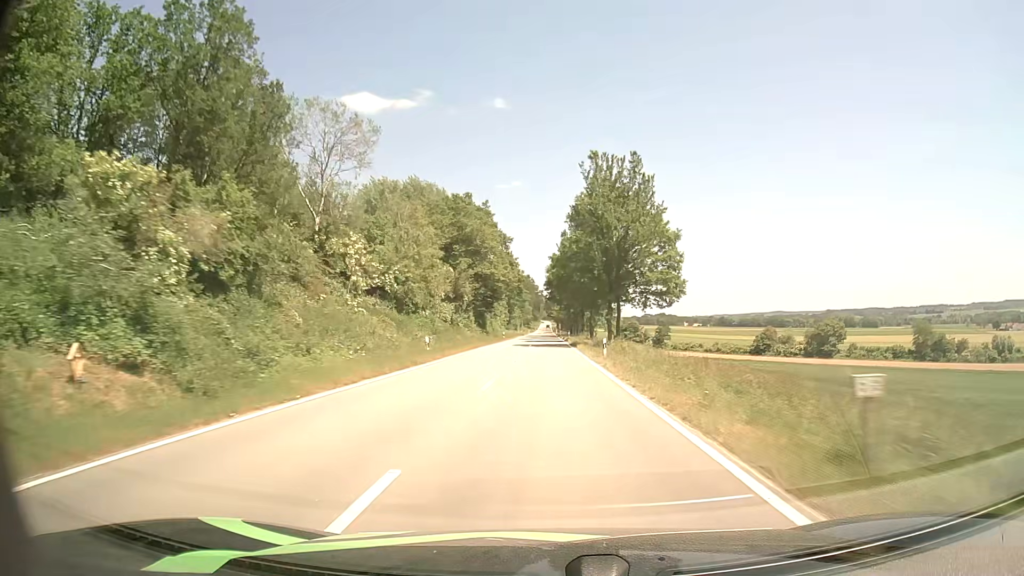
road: tertiary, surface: asphalt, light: Day
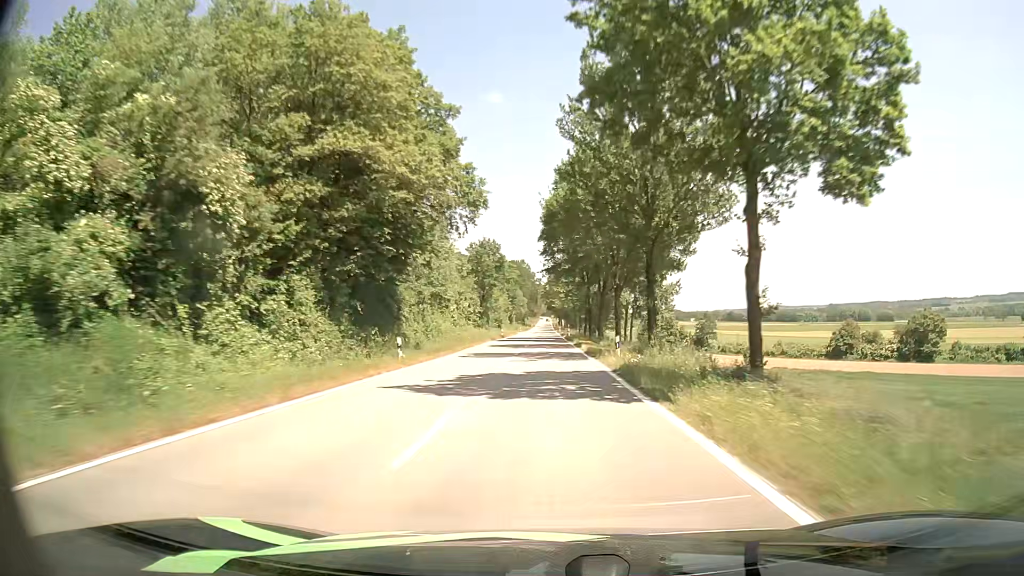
(-0.2, +57.7) m; 0°
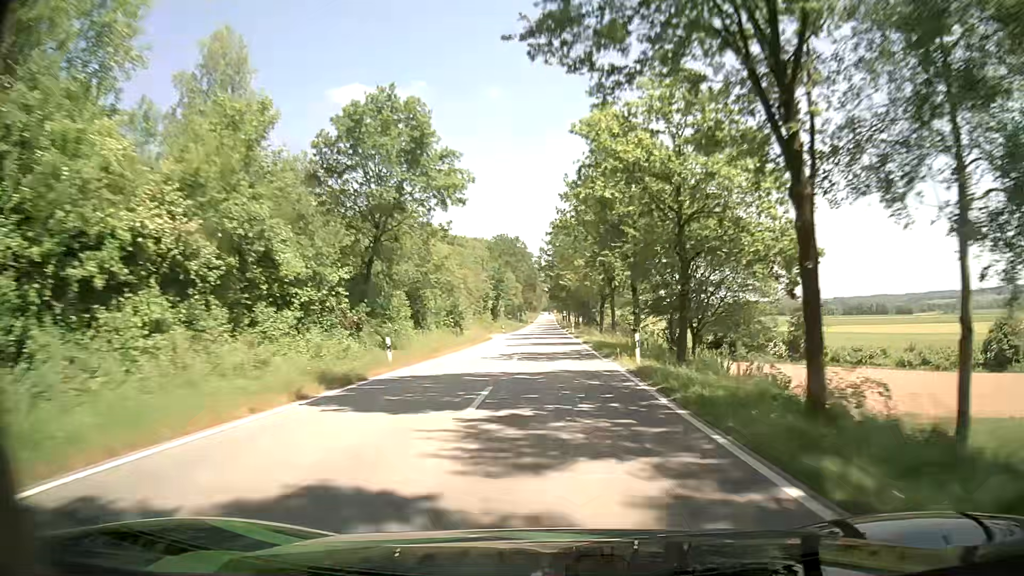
(-0.6, +58.8) m; 0°
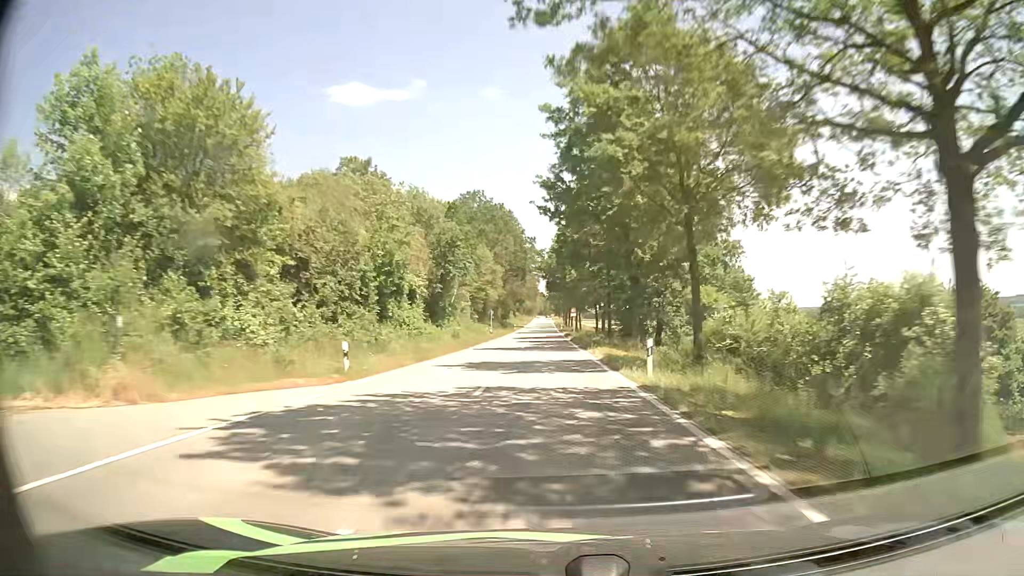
(-0.2, +59.3) m; 0°
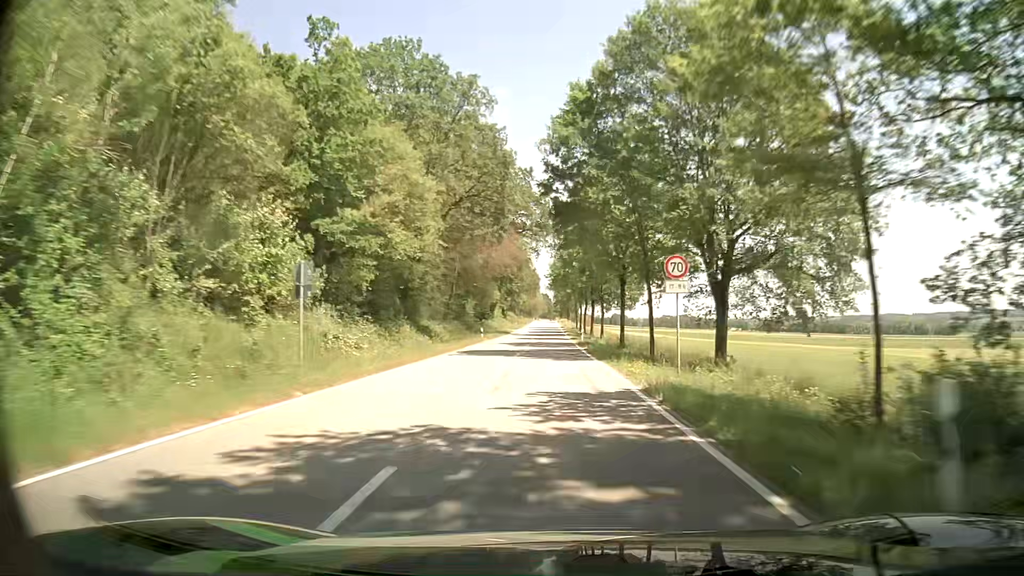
(-0.5, +60.8) m; -1°
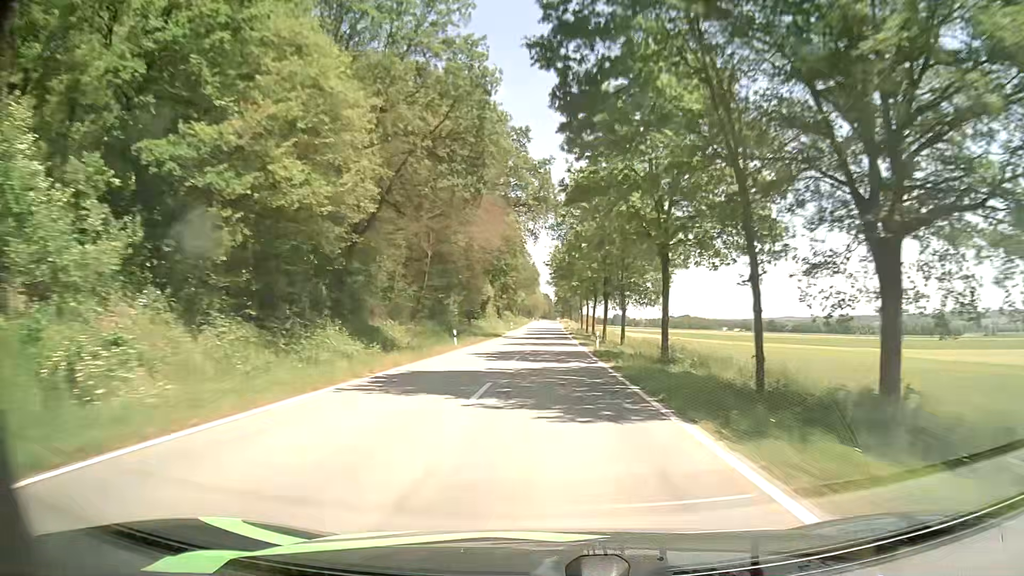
(+0.1, +15.6) m; 0°
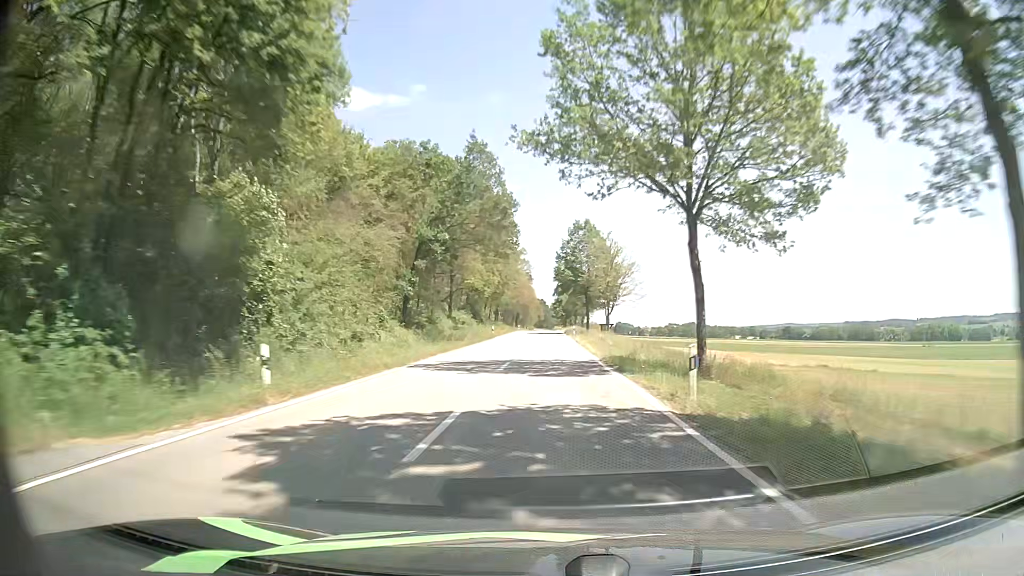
(+0.6, +79.3) m; +1°
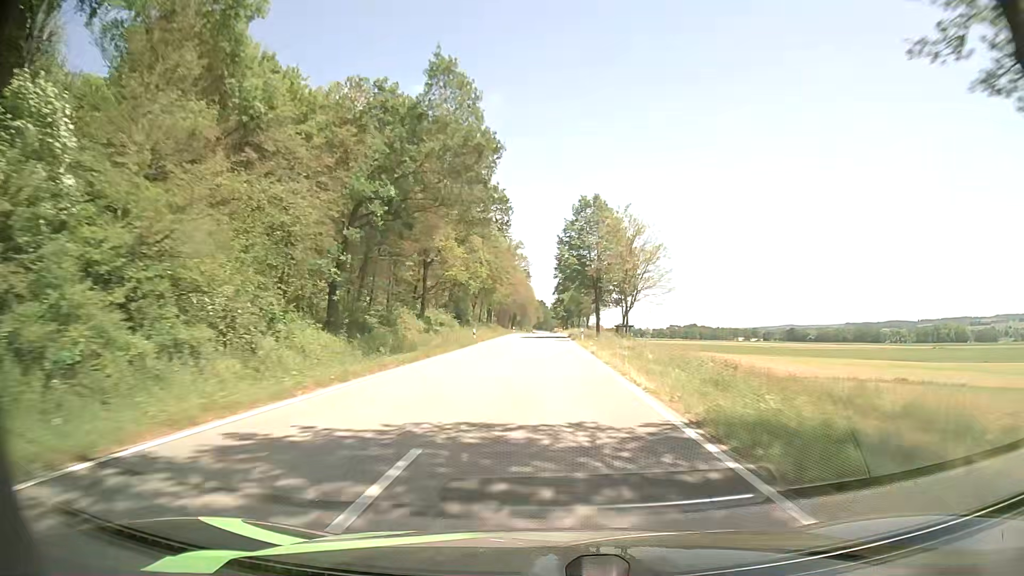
(-0.1, +16.1) m; 0°
(0, +10) (0, +20) (0, +30) (0, +40) (0, +50) (0, +60) (0, +70) (0, +80) (0, +90) (0, +100) m
